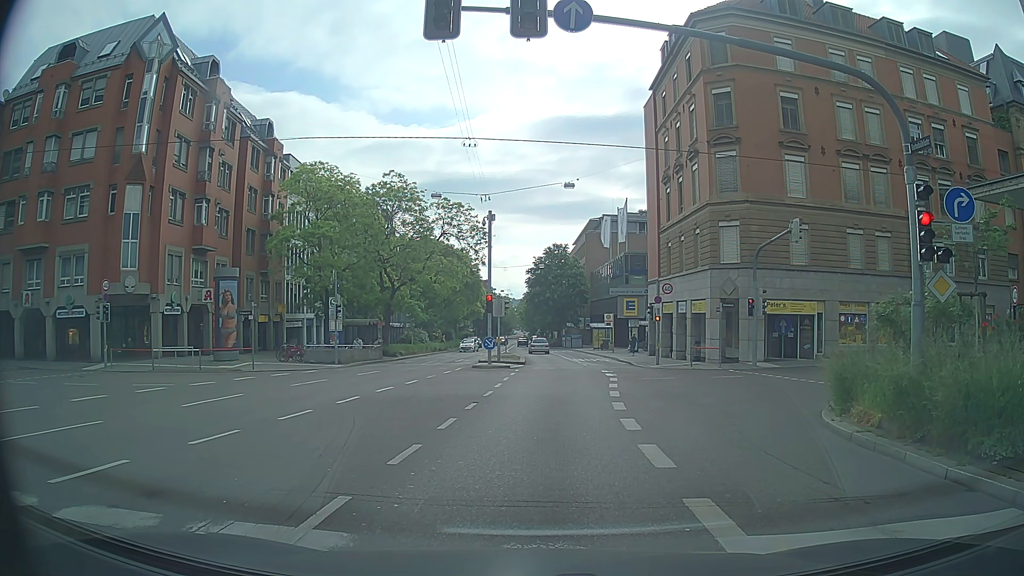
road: secondary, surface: asphalt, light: Day
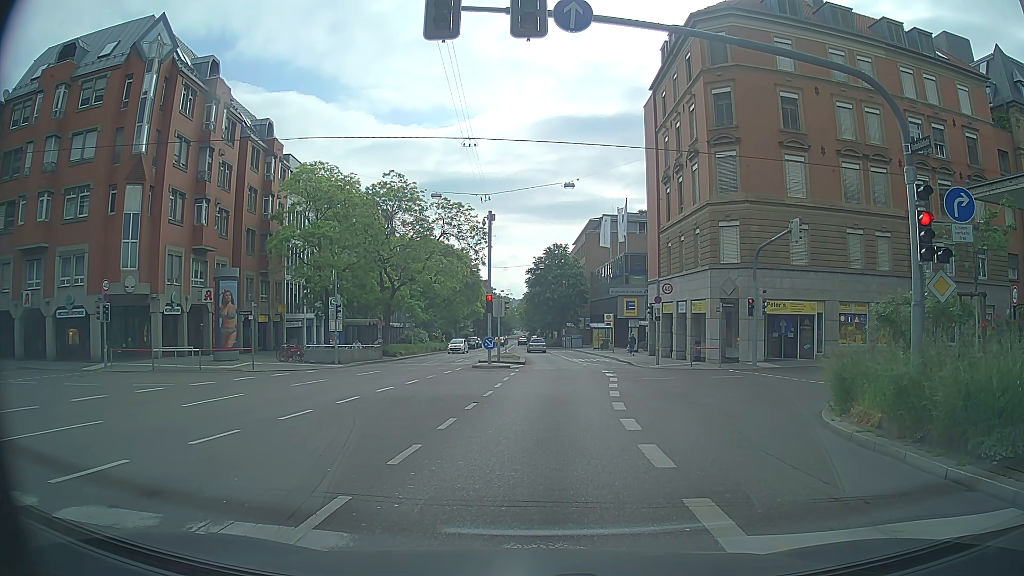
(0.0, 0.0) m; 0°
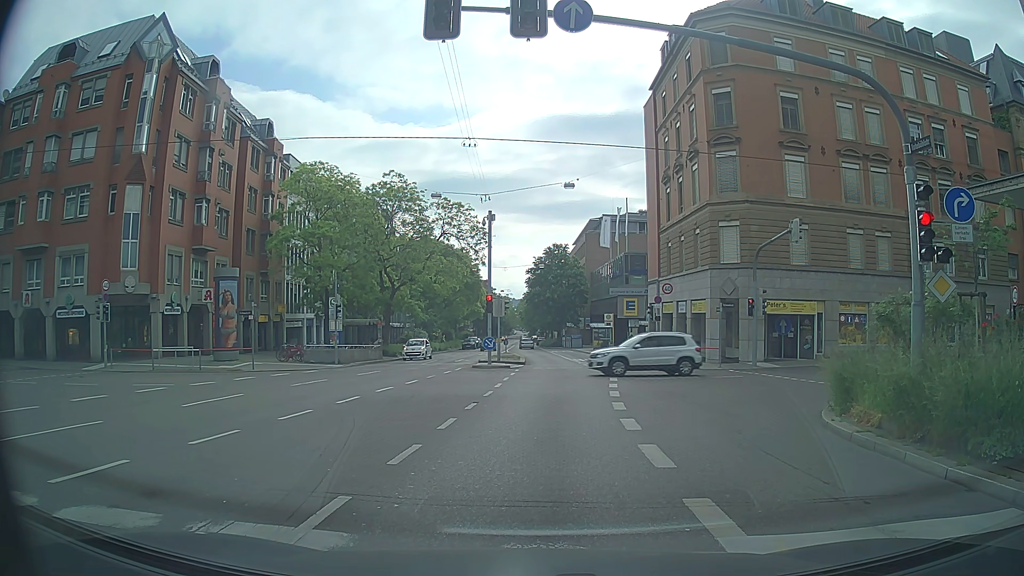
(0.0, 0.0) m; 0°
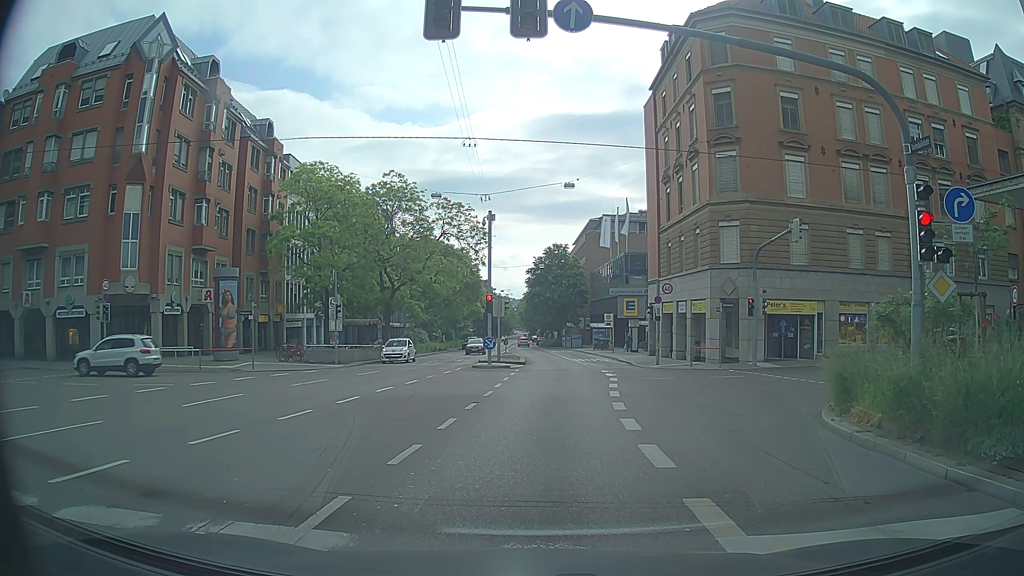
(0.0, 0.0) m; 0°
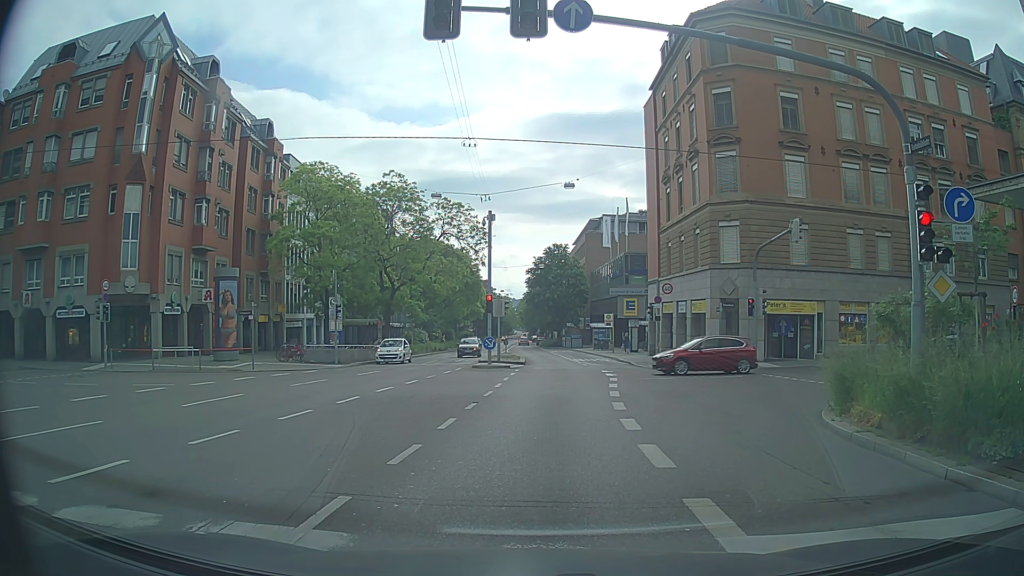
(0.0, 0.0) m; 0°
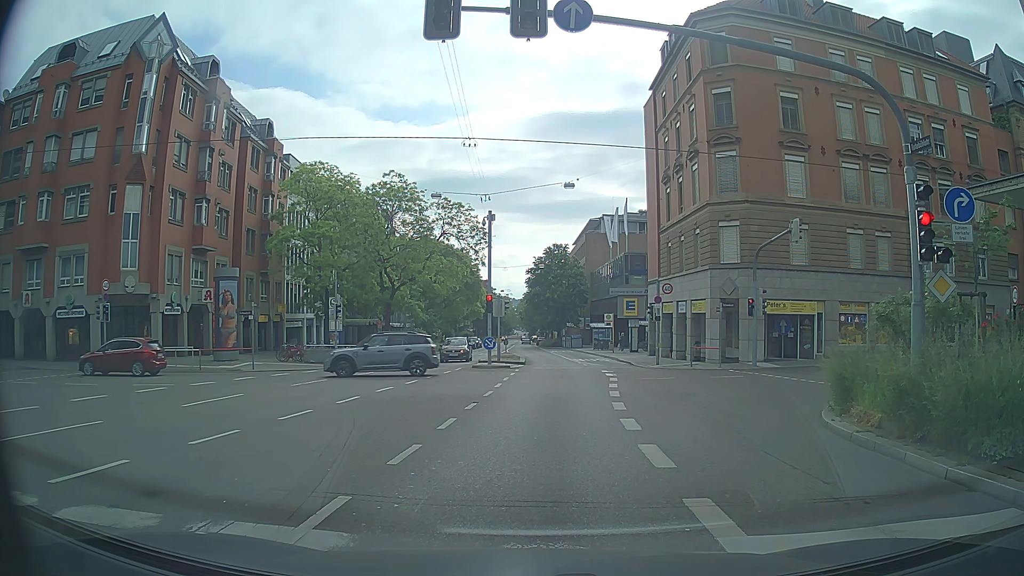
(0.0, 0.0) m; 0°
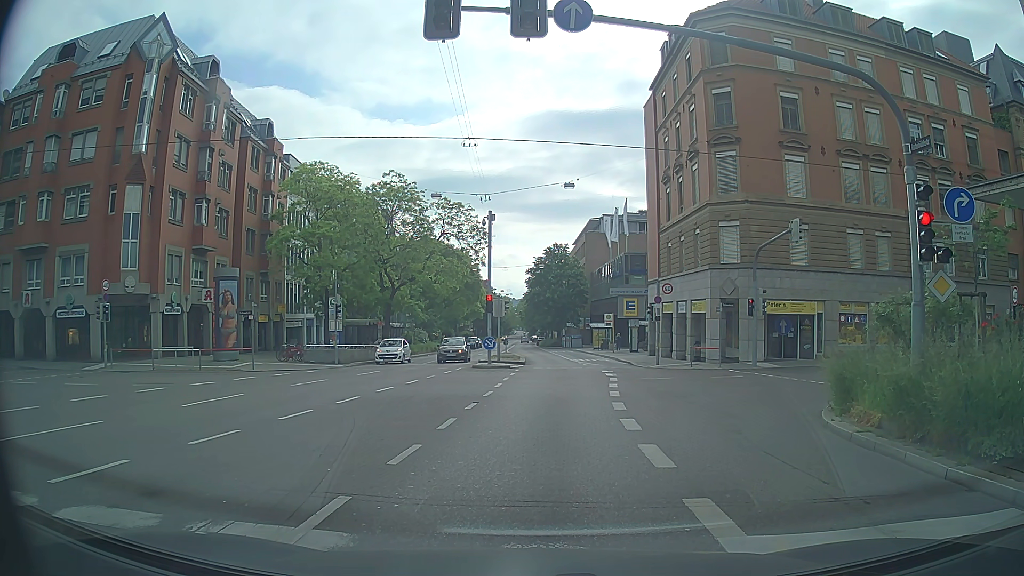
(0.0, 0.0) m; 0°
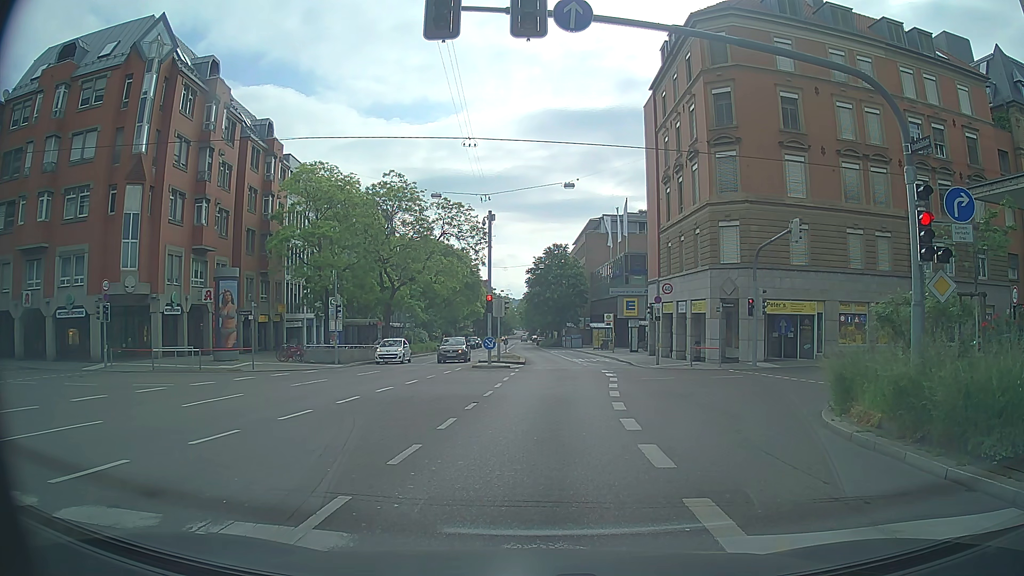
(0.0, 0.0) m; 0°
